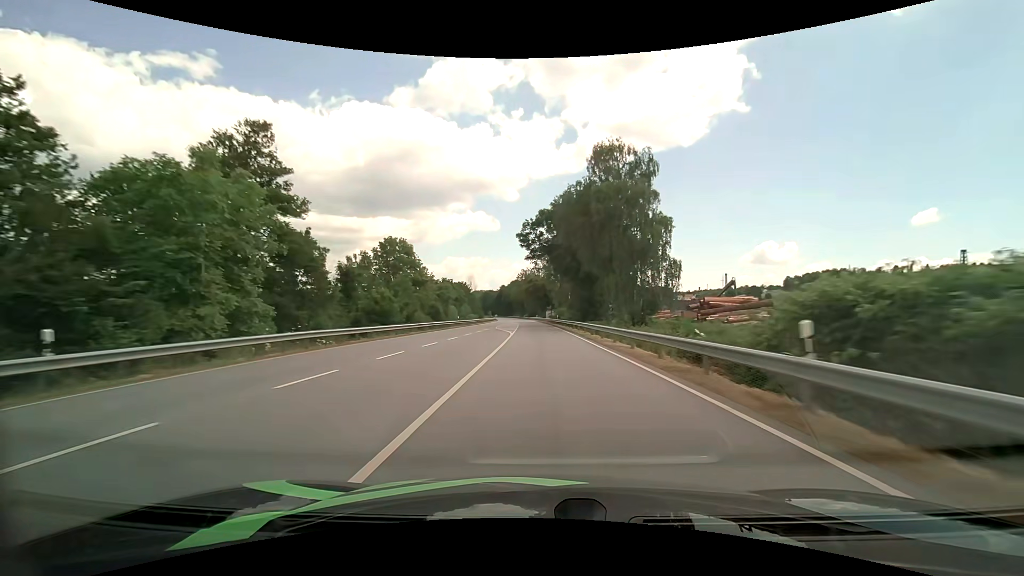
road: primary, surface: asphalt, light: Day
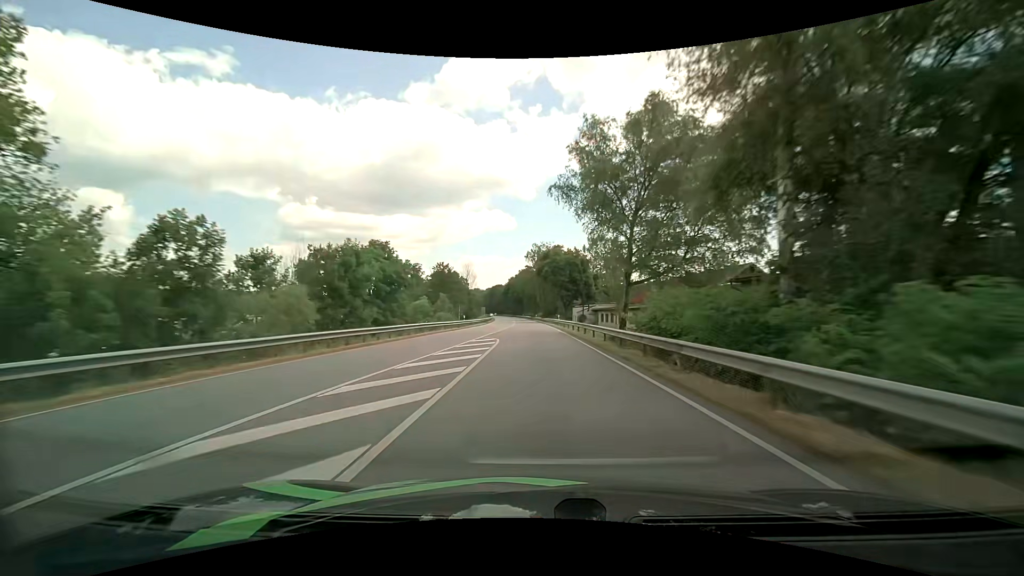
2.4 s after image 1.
(-0.9, +59.9) m; -2°
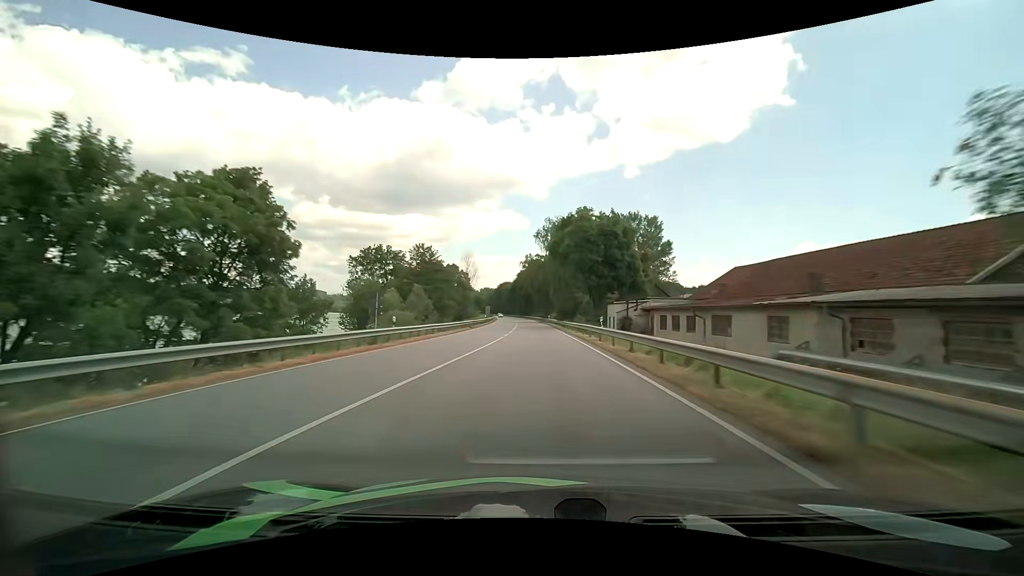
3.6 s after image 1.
(-0.3, +30.0) m; -1°
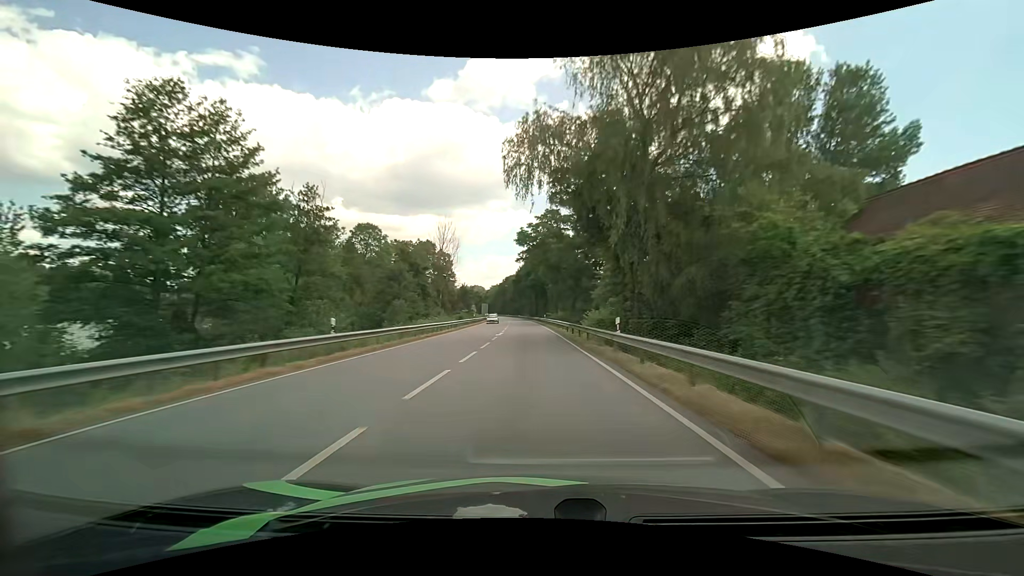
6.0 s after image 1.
(-0.6, +60.2) m; -1°
